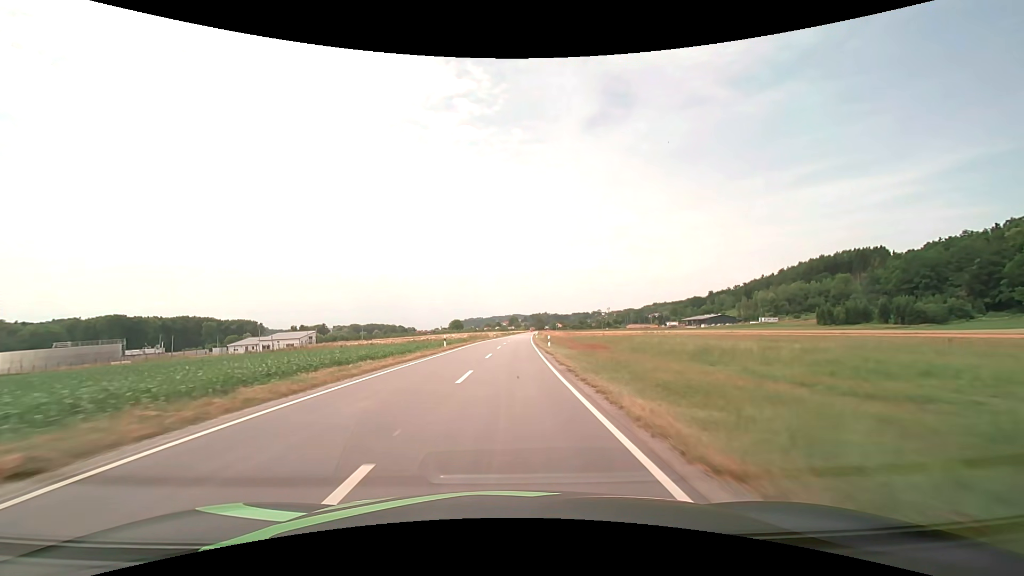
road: secondary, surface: asphalt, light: Day
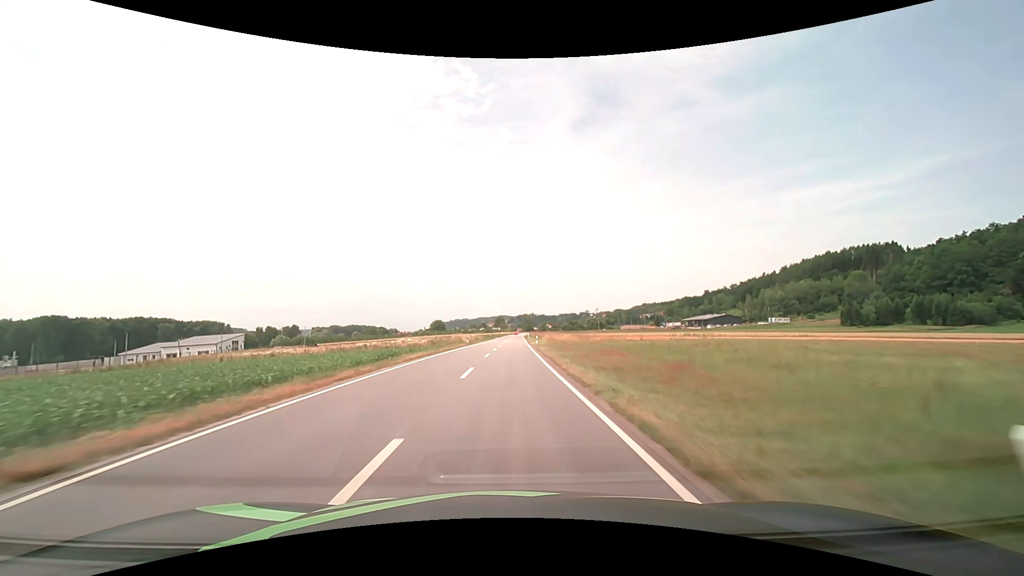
(+0.6, +34.8) m; +2°
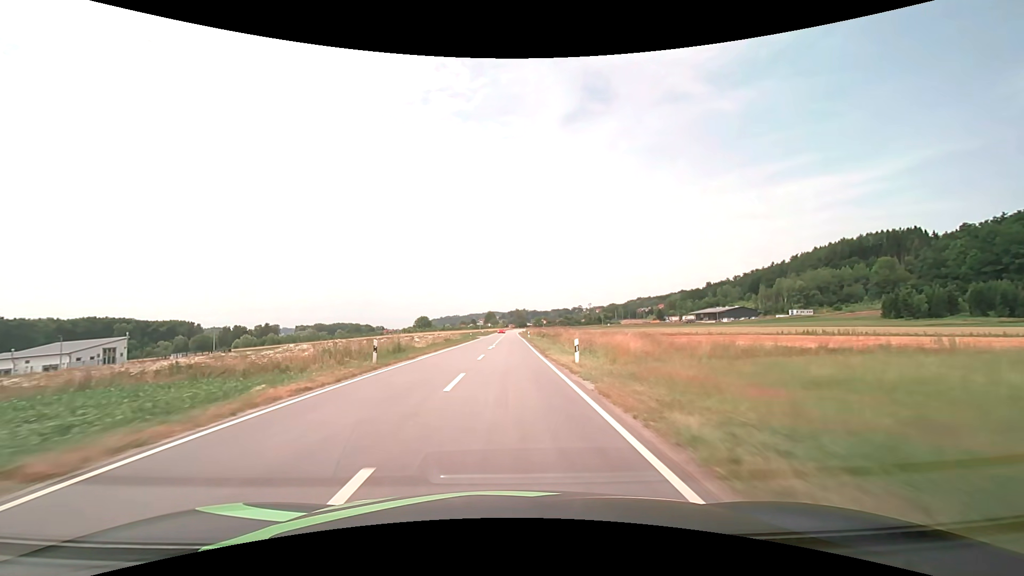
(+0.4, +35.2) m; +1°
(0, +10) (0, +20) (0, +30) (0, +40) (0, +50) (+1, +60) (+1, +70) (+1, +80) (+1, +90) (+1, +100) m
